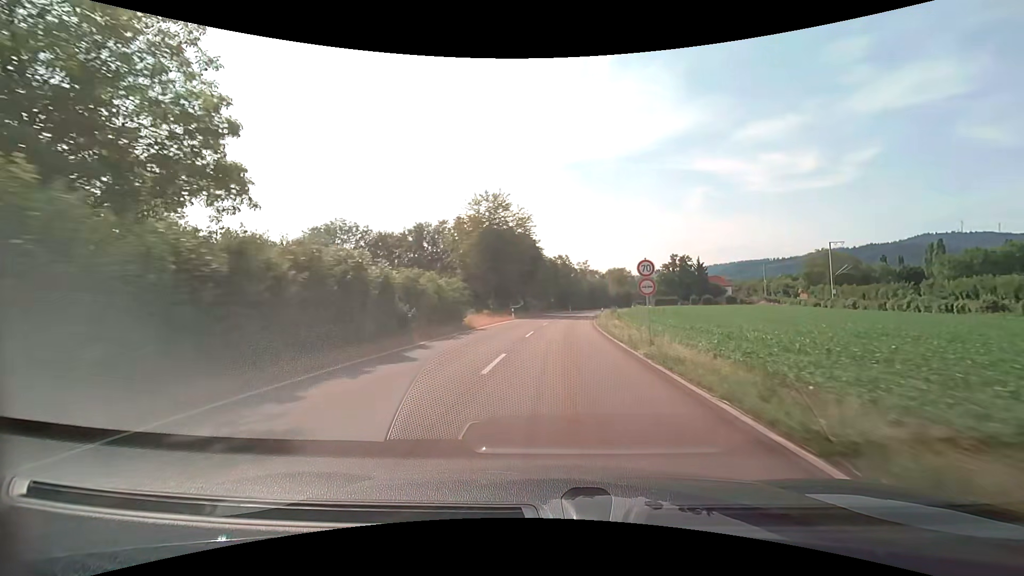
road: tertiary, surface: asphalt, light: Day
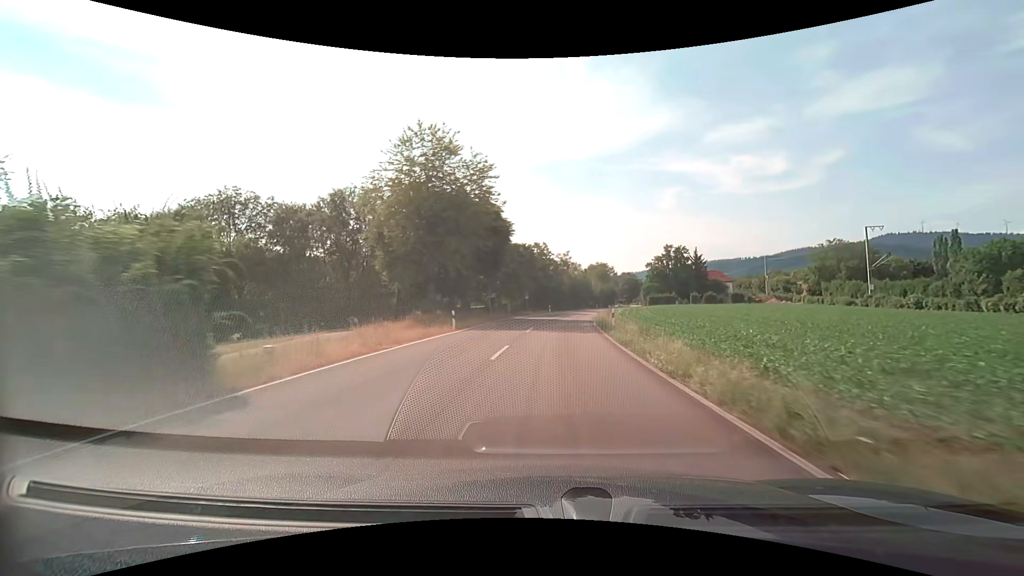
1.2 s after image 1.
(+0.5, +21.5) m; +3°
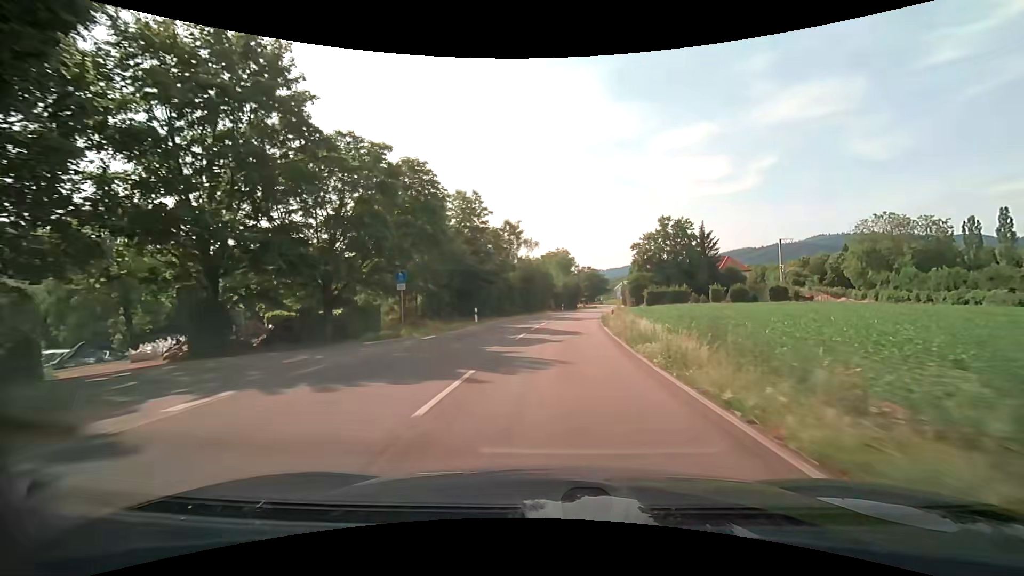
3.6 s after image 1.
(+1.8, +41.6) m; +5°
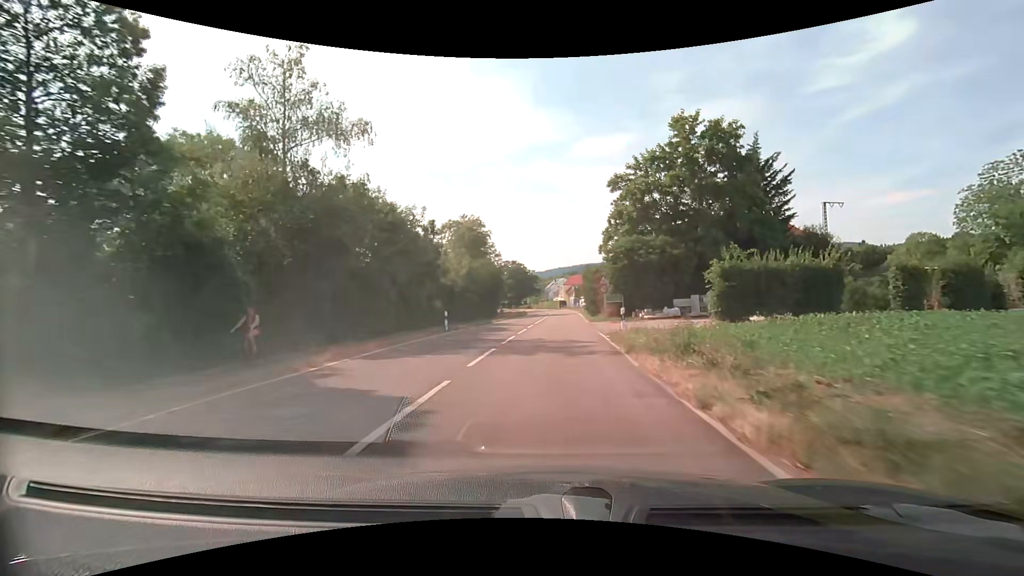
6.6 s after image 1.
(+3.8, +48.7) m; +9°
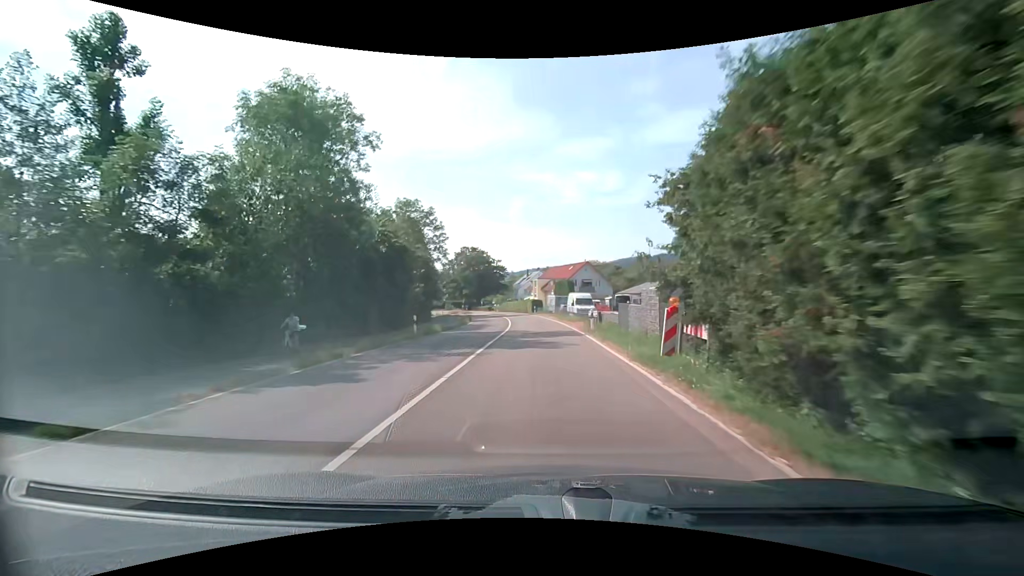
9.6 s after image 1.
(+1.3, +41.3) m; +3°
(0, +10) (0, +20) (0, +30) (0, +40) (-1, +50) (-2, +60) (-4, +70) (-5, +80) (-7, +89) (-10, +99) m
